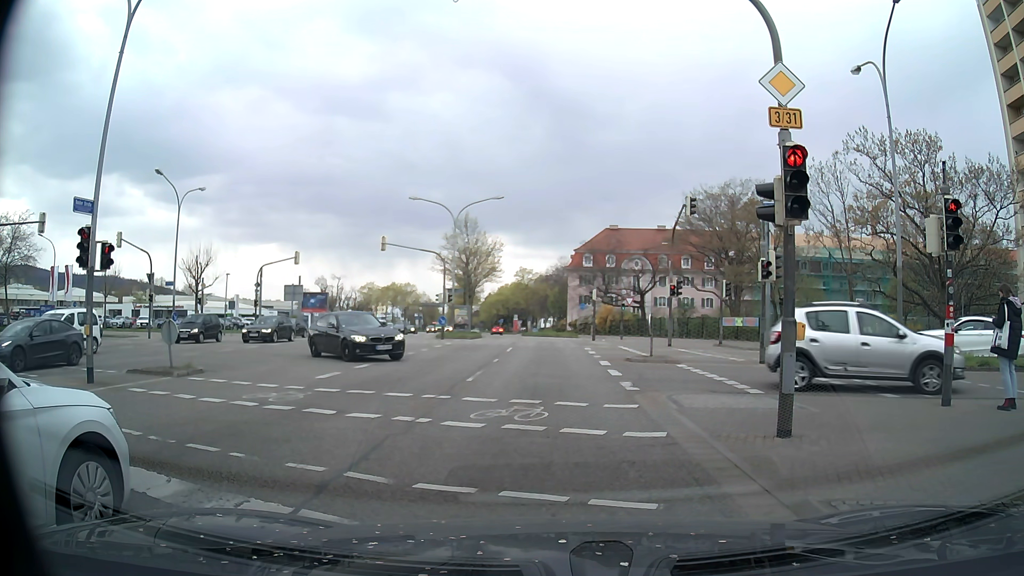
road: primary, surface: asphalt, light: Day
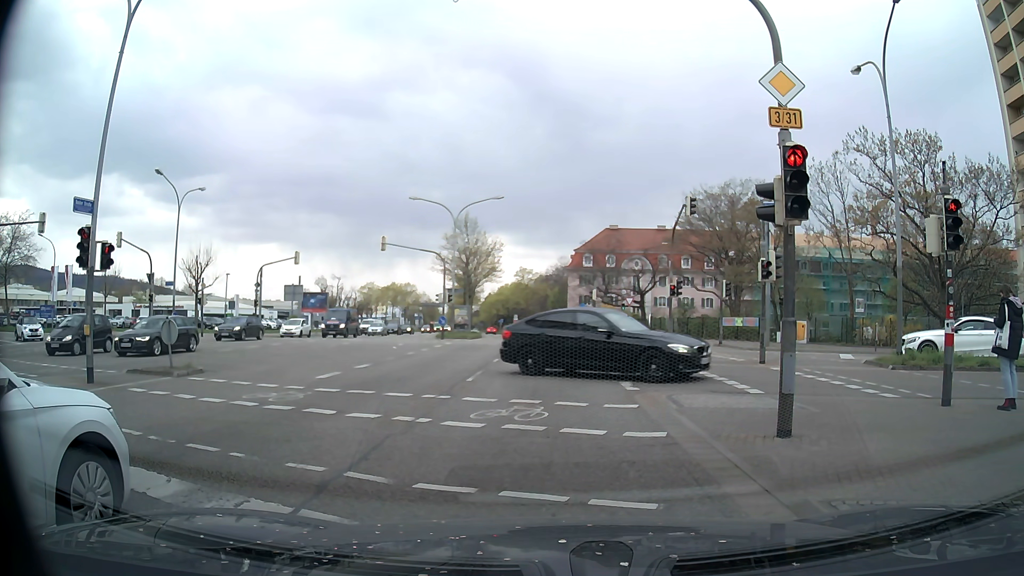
(0.0, 0.0) m; 0°
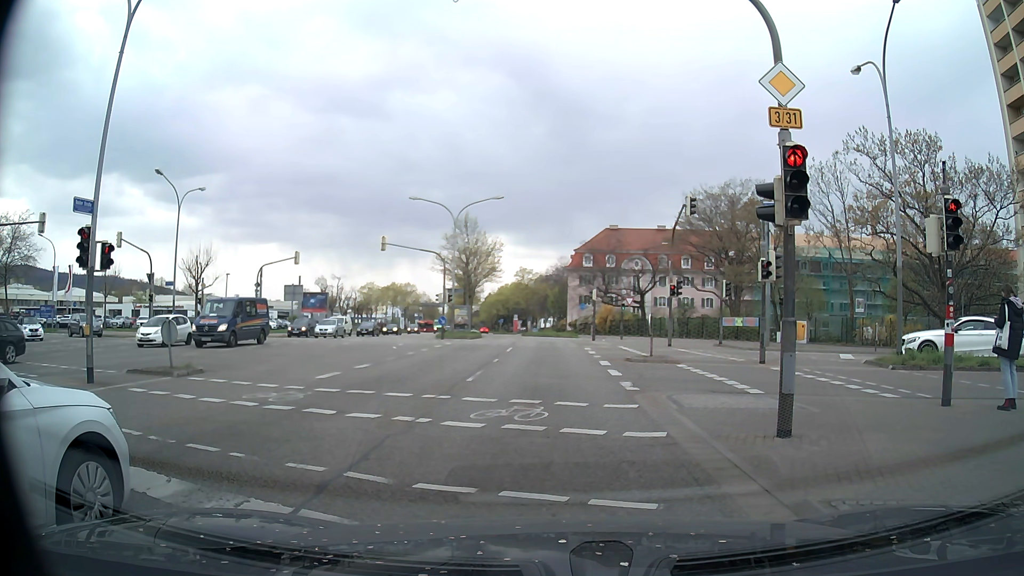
(0.0, 0.0) m; 0°
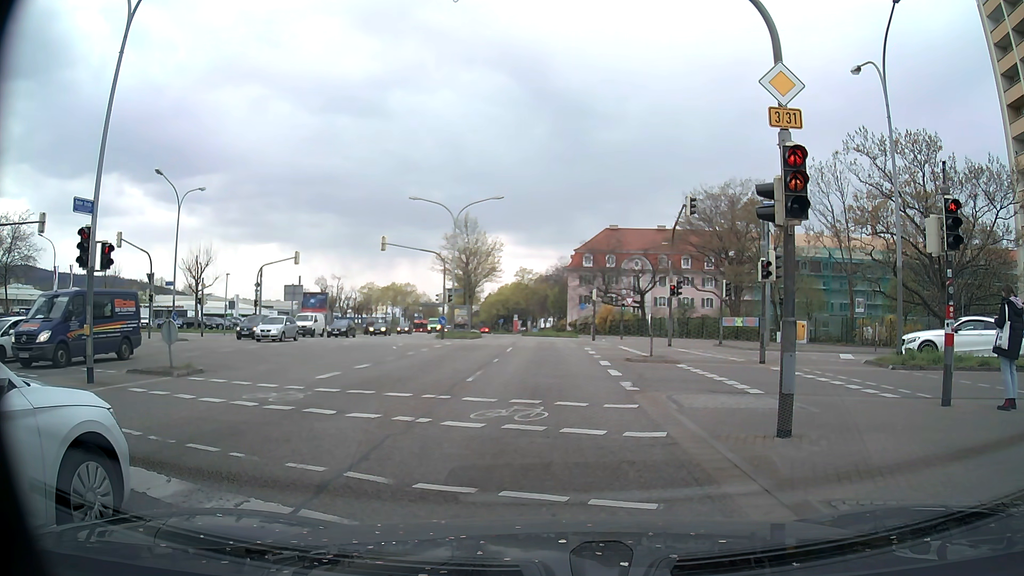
(0.0, 0.0) m; 0°
(0, +10) (0, +20) (0, +30) (0, +40) (0, +50) (-1, +60) (-2, +70) (-3, +80) (-4, +90) (-6, +100) m
